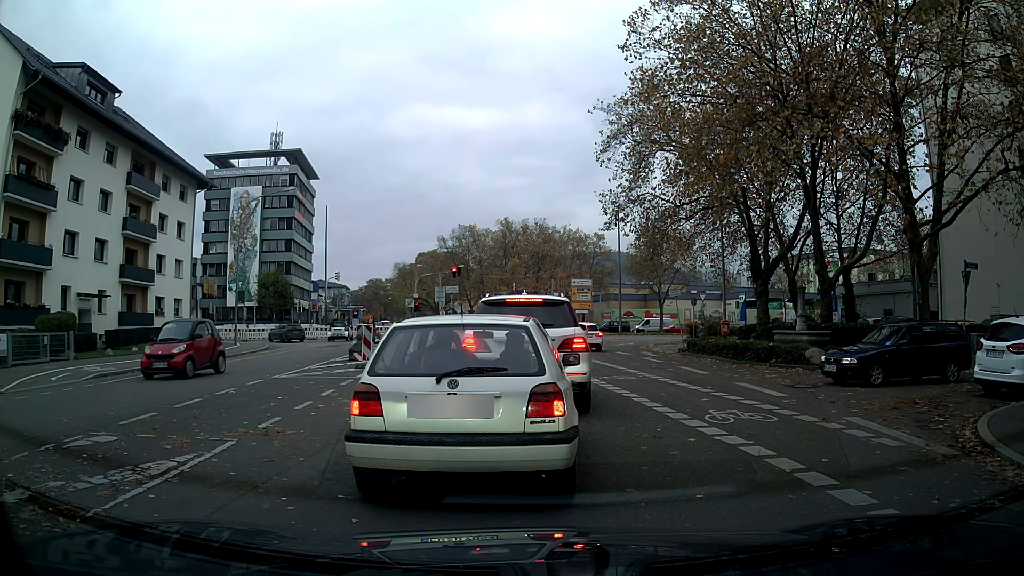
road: tertiary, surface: asphalt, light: Day
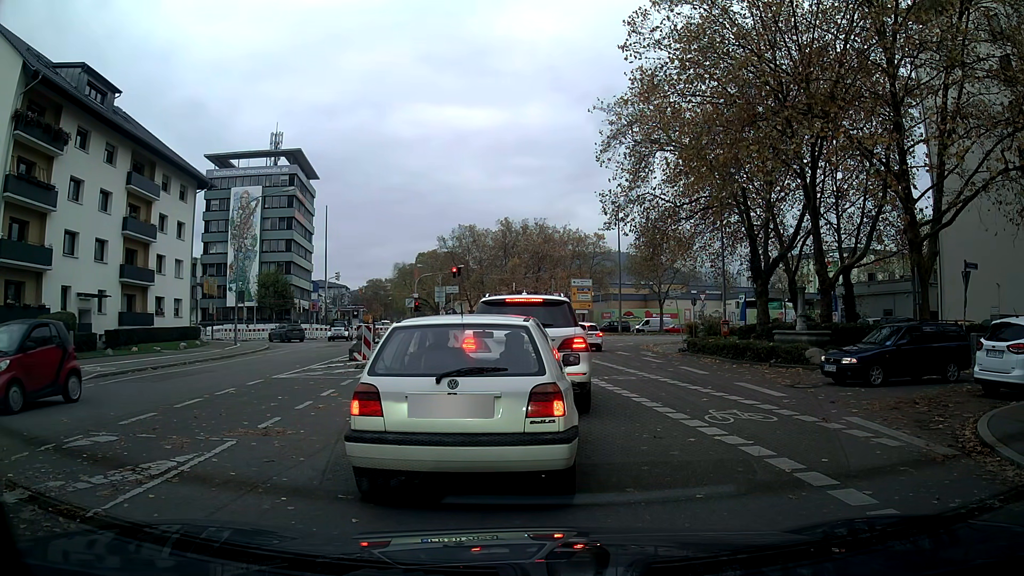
(0.0, 0.0) m; 0°
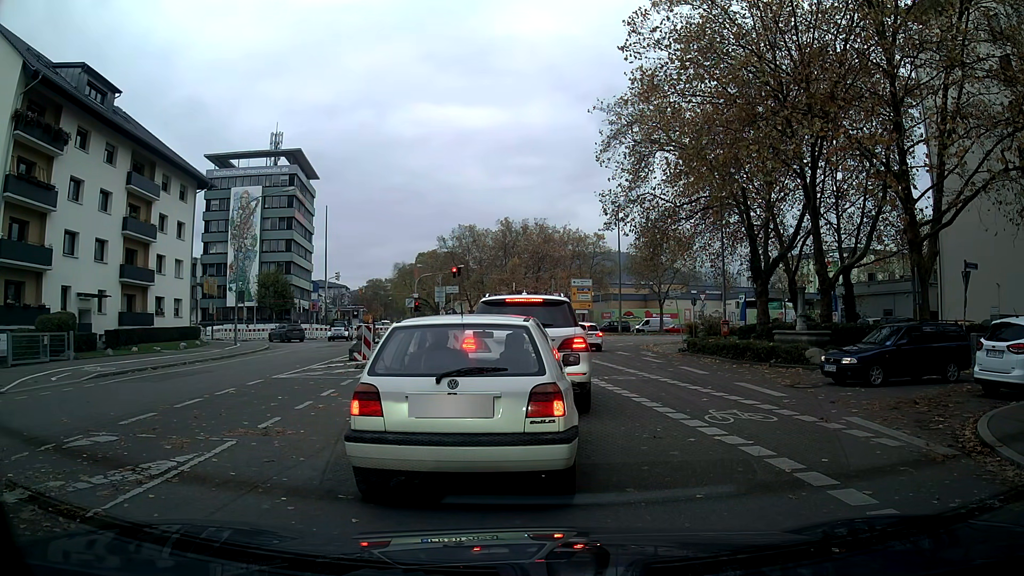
(0.0, 0.0) m; 0°
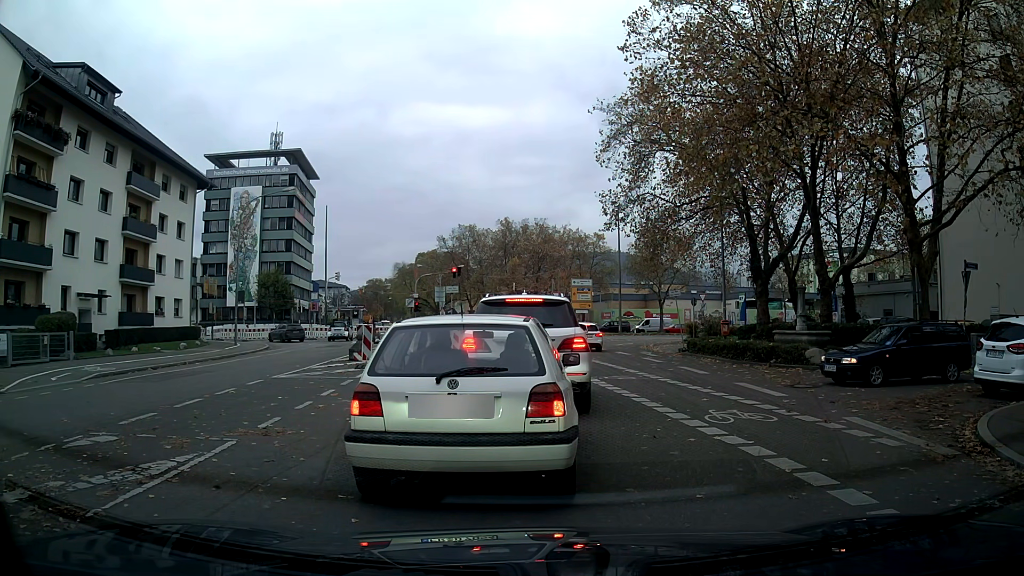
(0.0, 0.0) m; 0°
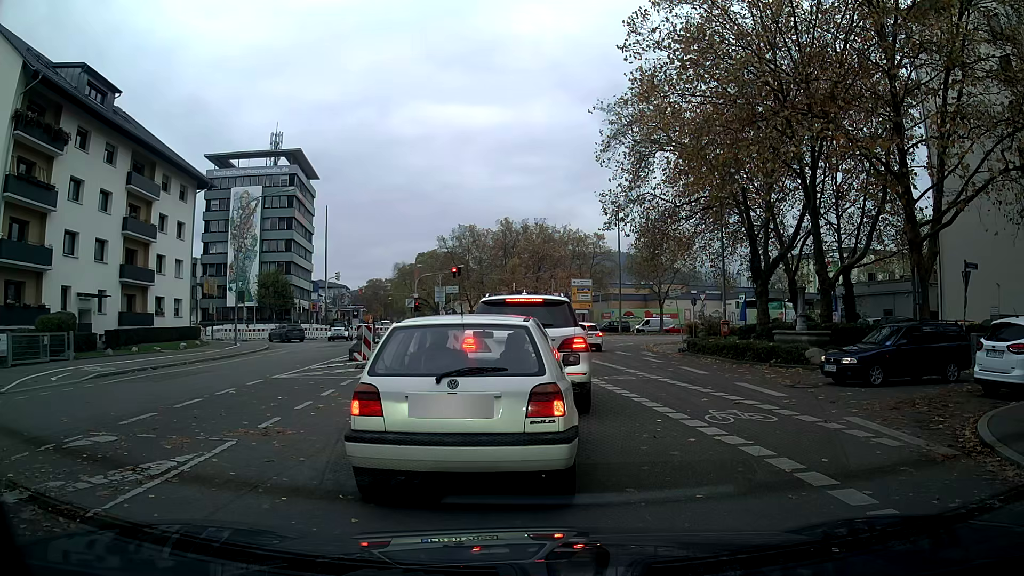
(0.0, 0.0) m; 0°
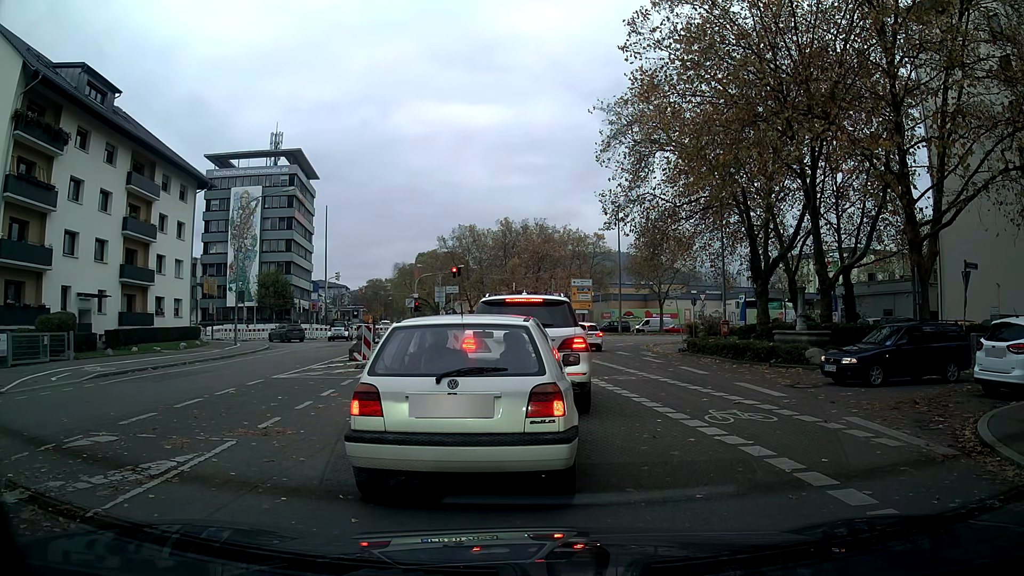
(0.0, 0.0) m; 0°
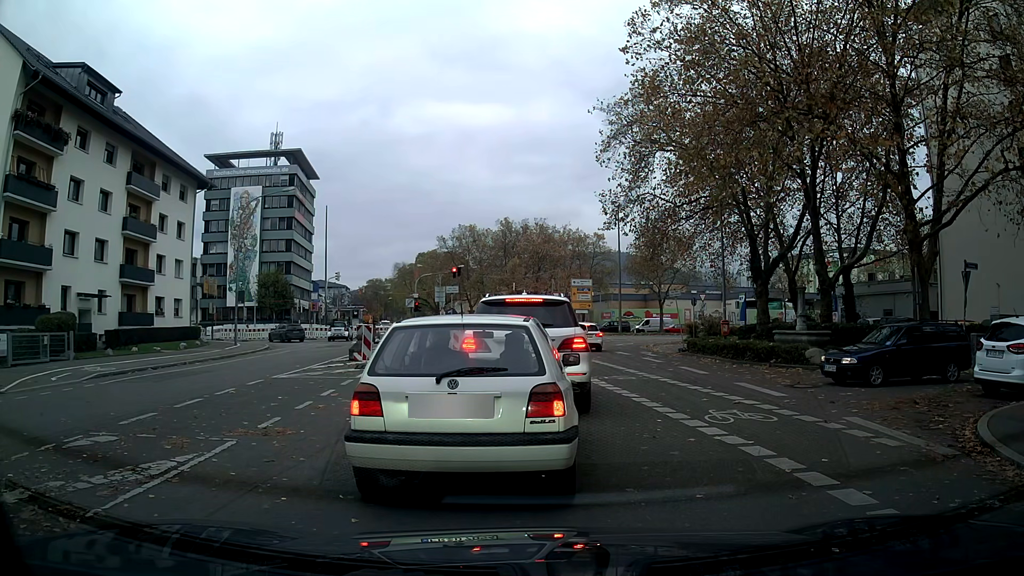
(0.0, 0.0) m; 0°
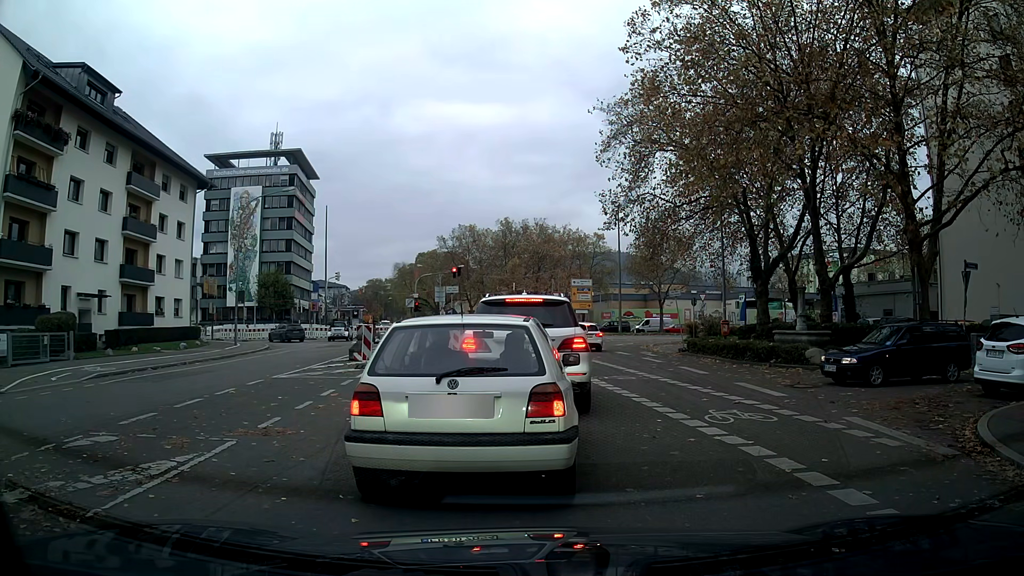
(0.0, 0.0) m; 0°
